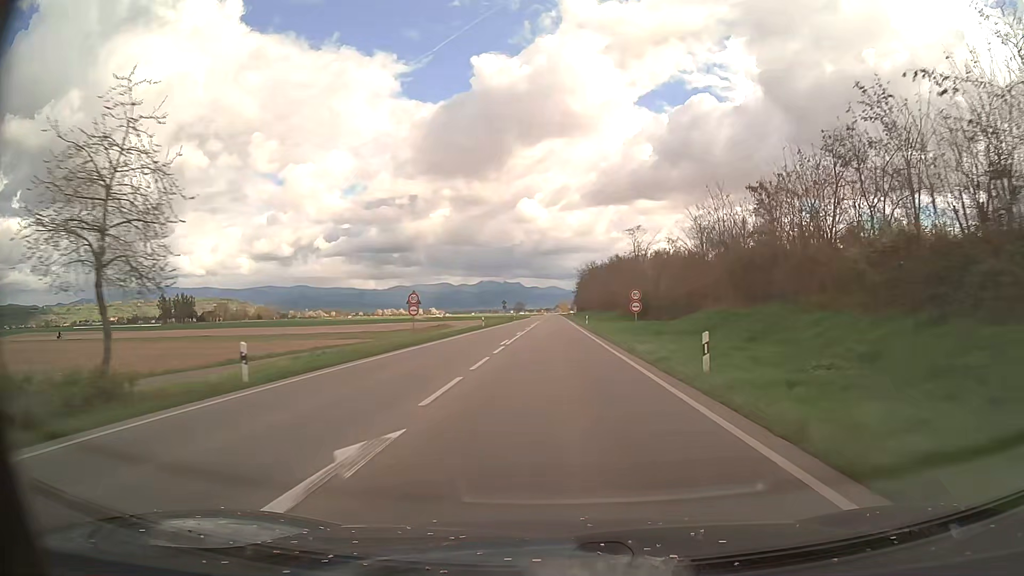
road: primary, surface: asphalt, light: Day
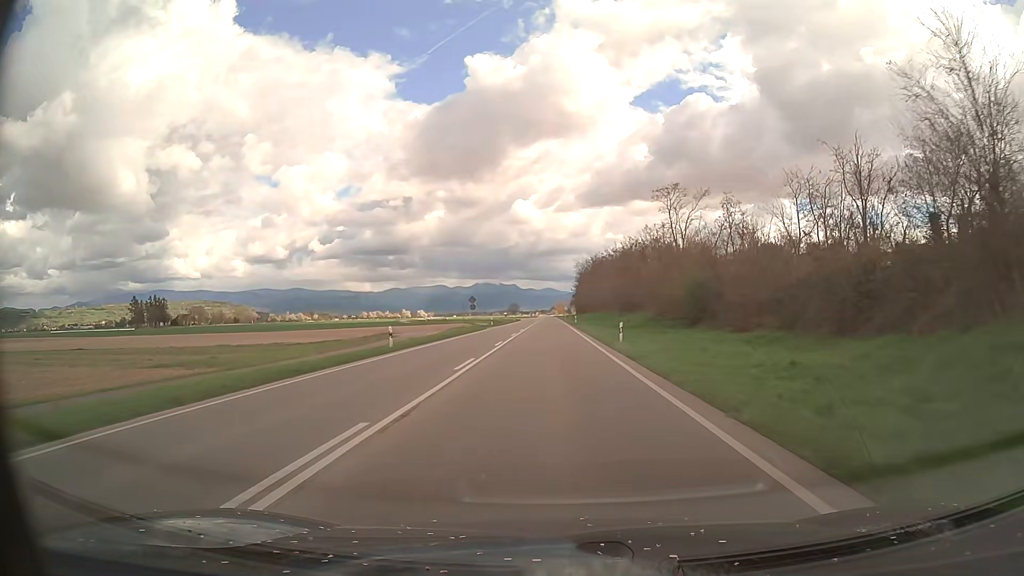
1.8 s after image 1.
(+0.1, +35.0) m; 0°
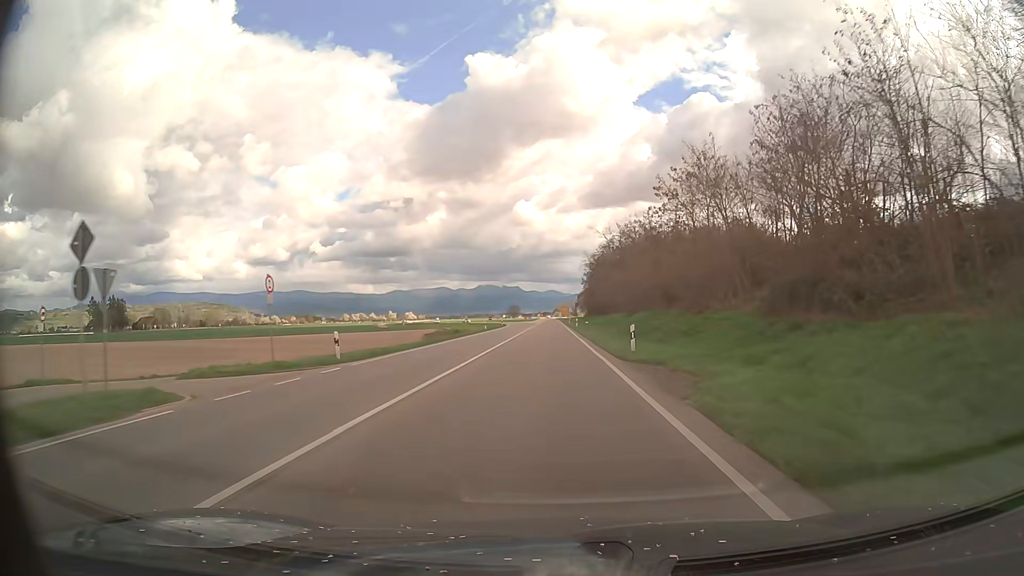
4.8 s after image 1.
(+0.1, +57.0) m; 0°
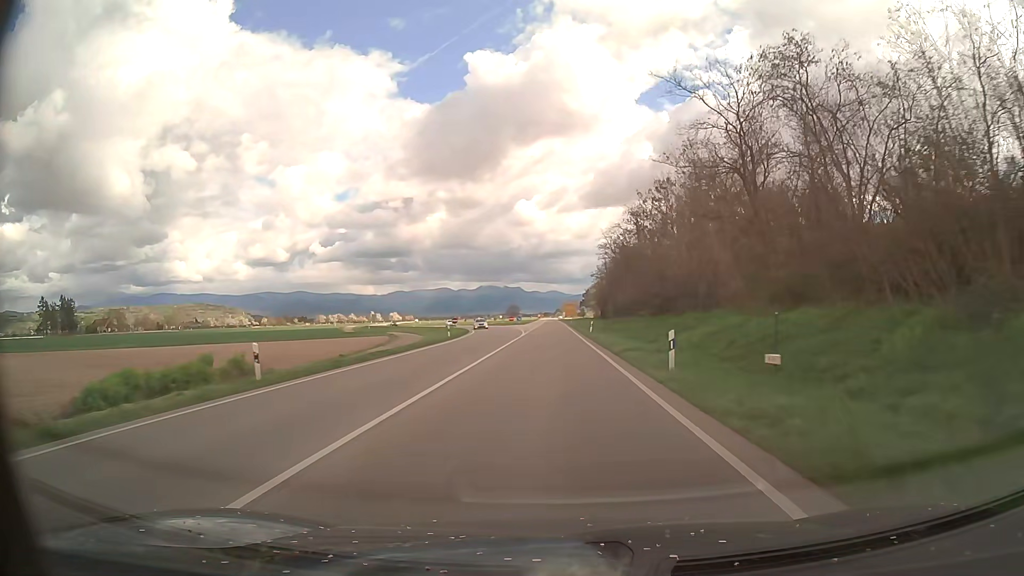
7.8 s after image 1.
(-0.4, +57.3) m; 0°
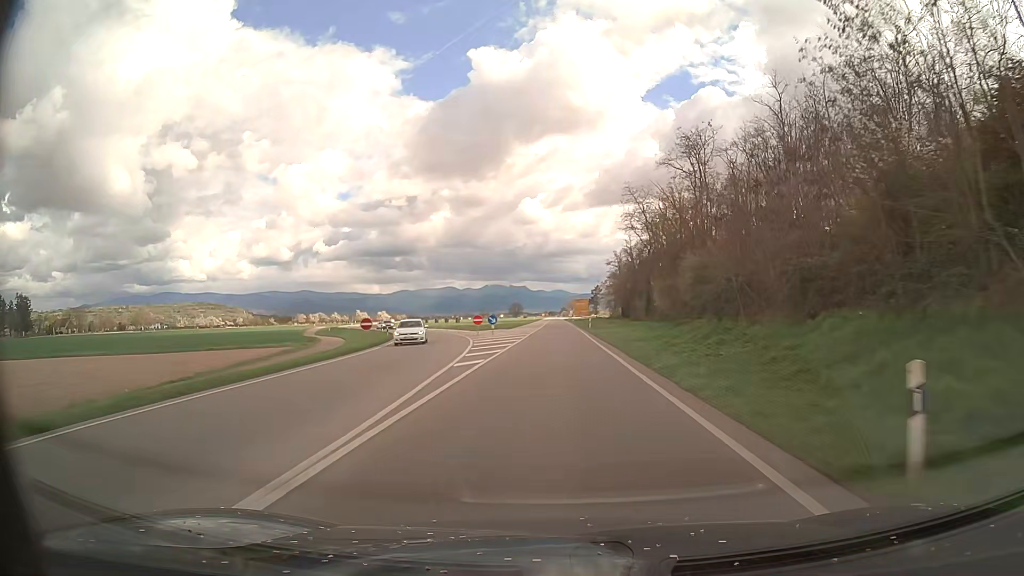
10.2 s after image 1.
(-0.1, +46.3) m; 0°
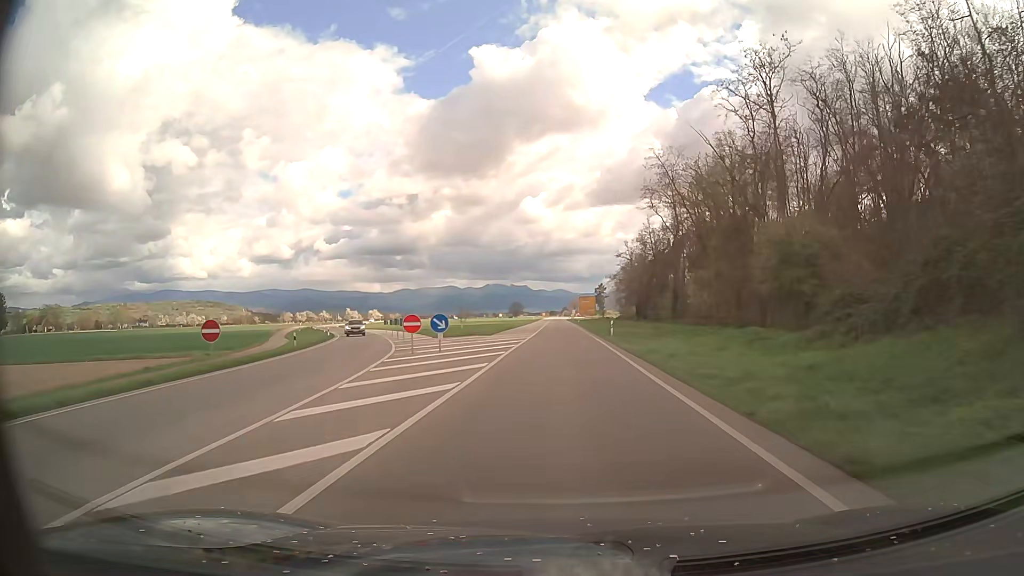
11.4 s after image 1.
(0.0, +23.2) m; 0°
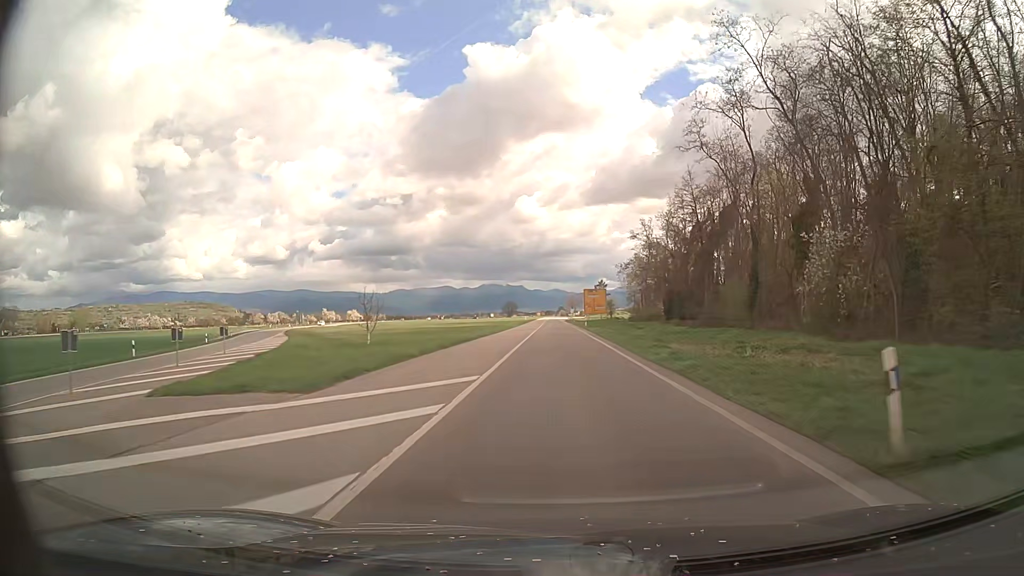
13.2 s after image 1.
(0.0, +34.9) m; 0°
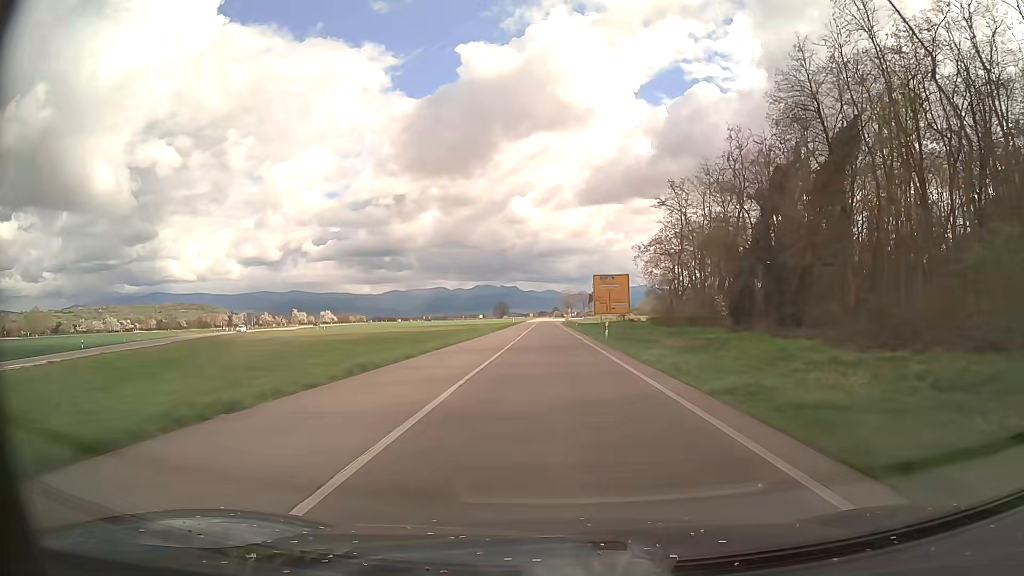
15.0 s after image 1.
(+0.3, +35.0) m; 0°
(0, +10) (0, +20) (0, +30) (0, +40) (0, +50) (0, +60) (0, +70) (0, +80) (0, +90) (0, +100) m
